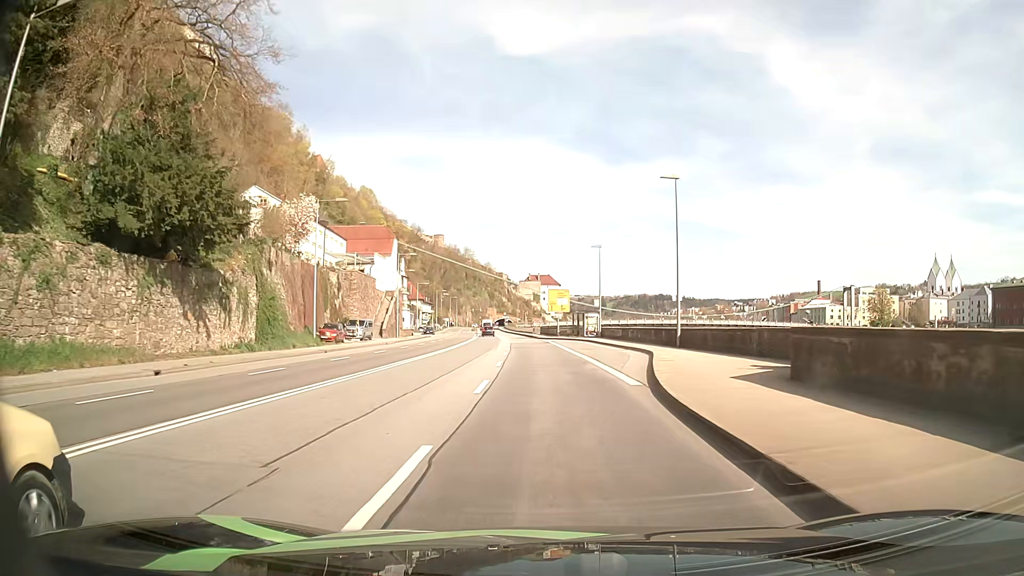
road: primary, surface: asphalt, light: Day
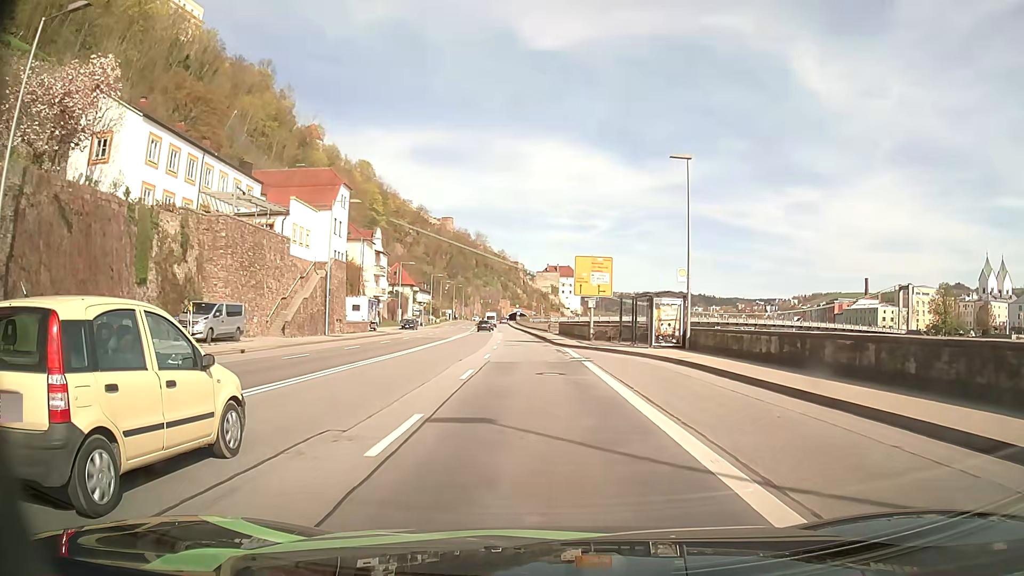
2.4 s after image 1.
(-0.4, +32.3) m; -2°
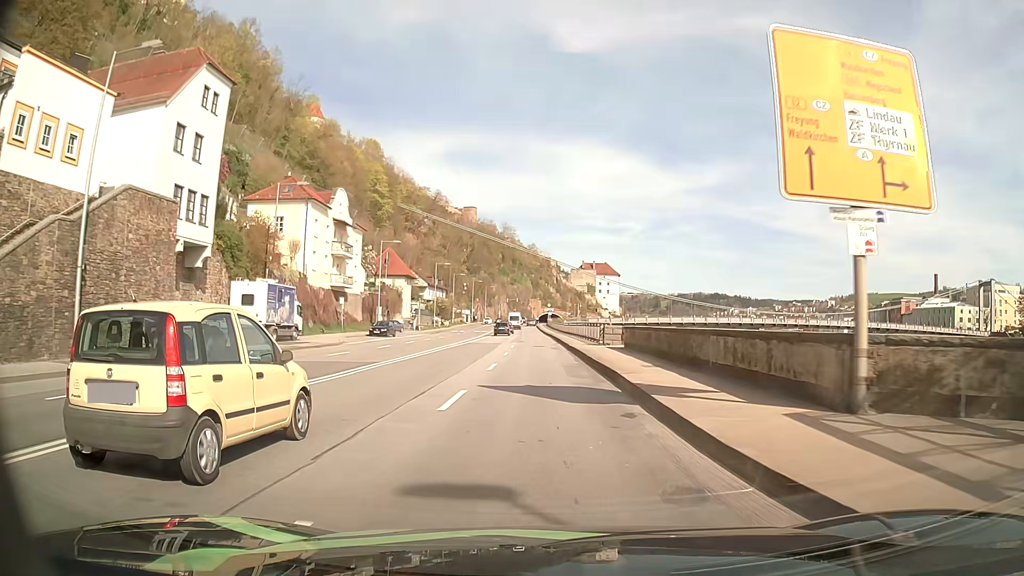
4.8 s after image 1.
(-0.9, +32.4) m; -3°
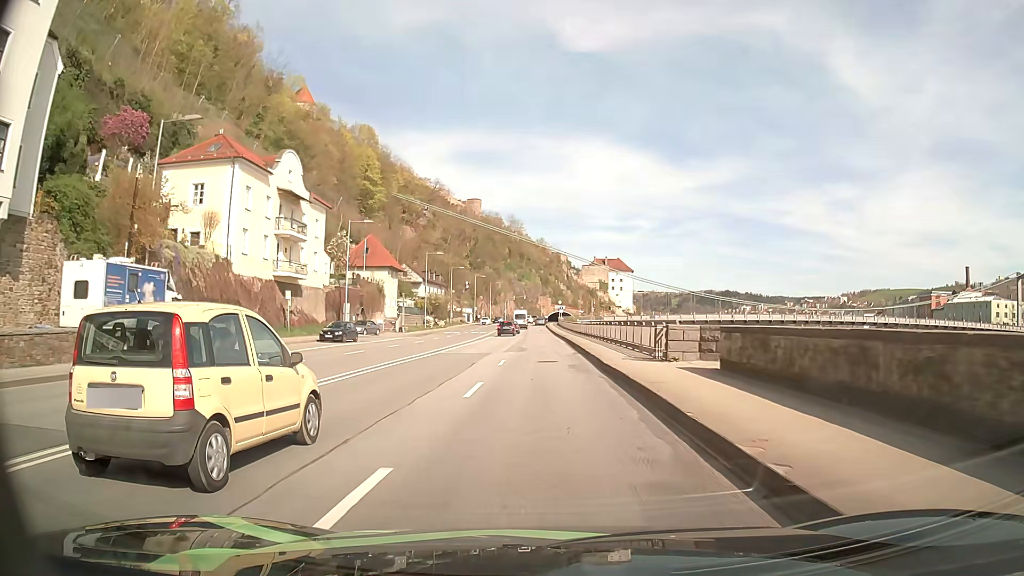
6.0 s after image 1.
(-0.1, +16.2) m; -1°
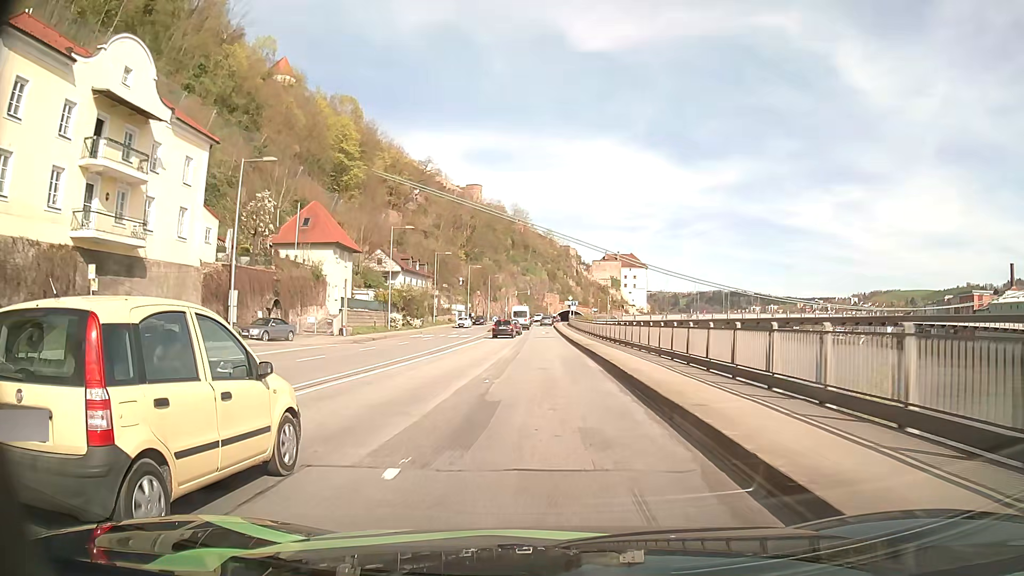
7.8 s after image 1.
(-0.1, +24.3) m; 0°
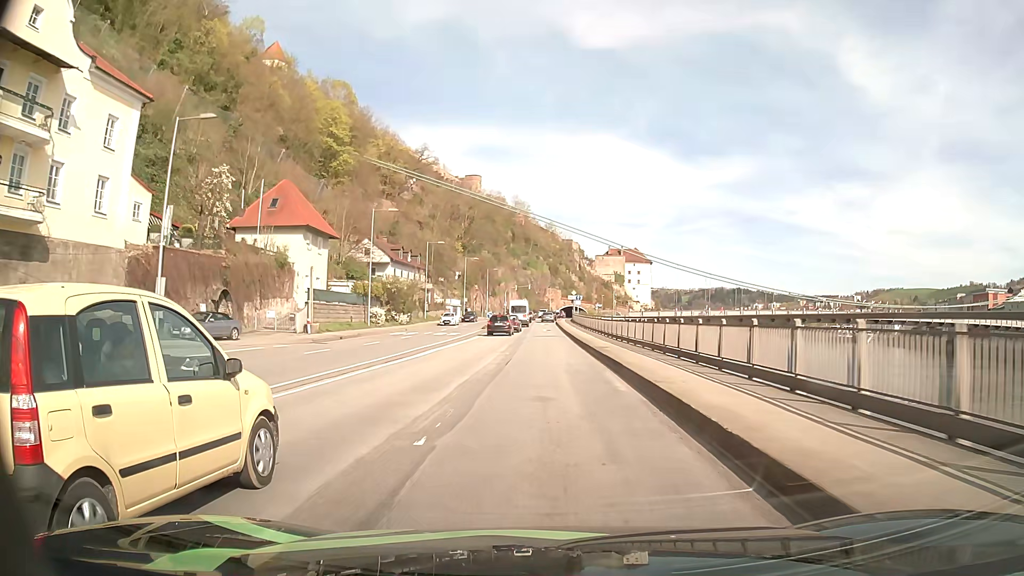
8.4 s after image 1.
(0.0, +8.1) m; 0°
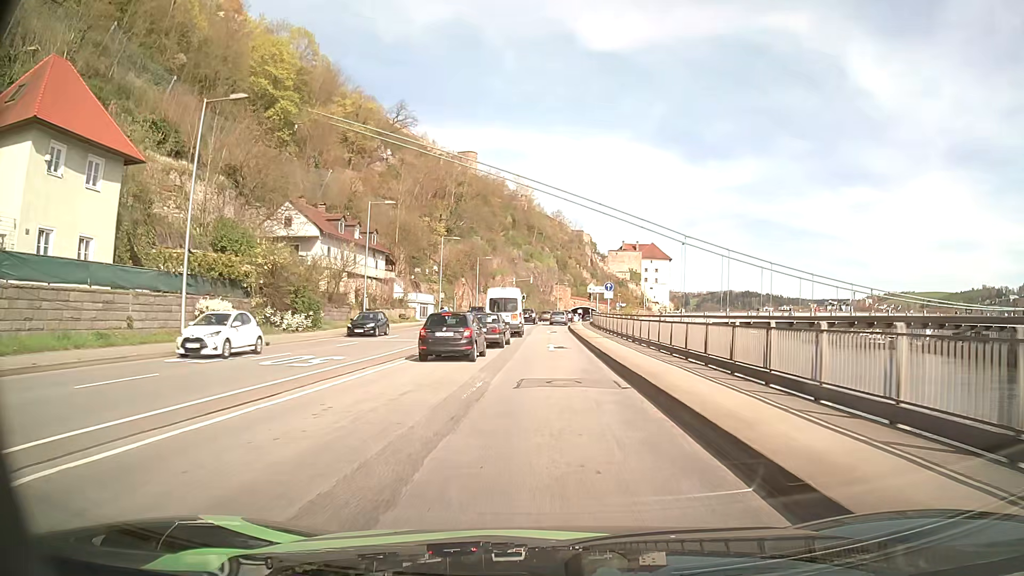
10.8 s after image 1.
(-0.2, +31.7) m; -1°
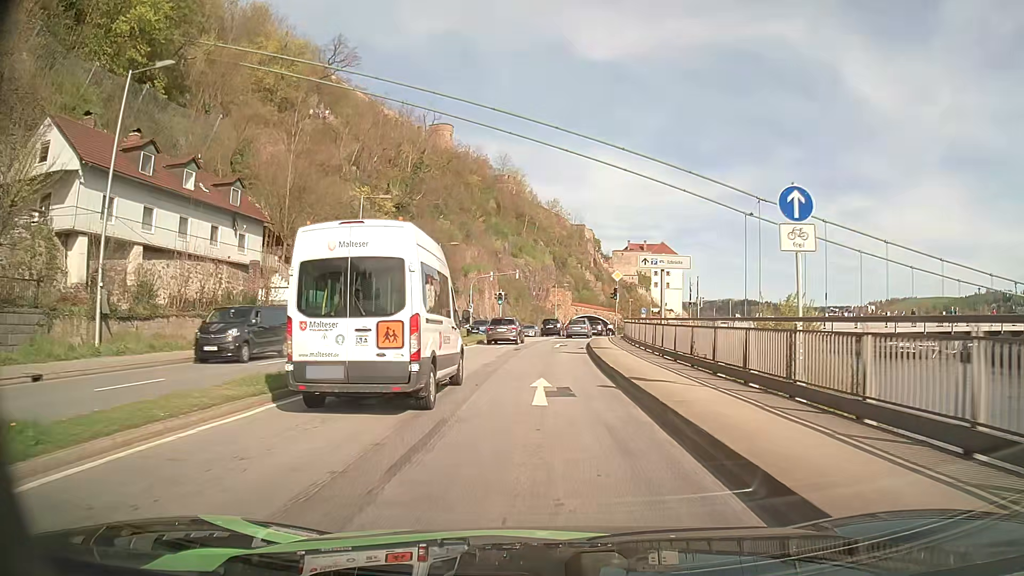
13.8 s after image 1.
(+0.1, +34.8) m; 0°
(0, +10) (0, +20) (0, +30) (+1, +40) (+2, +50) (+3, +60) (+5, +70) (+7, +80) (+9, +89) (+12, +99) m
